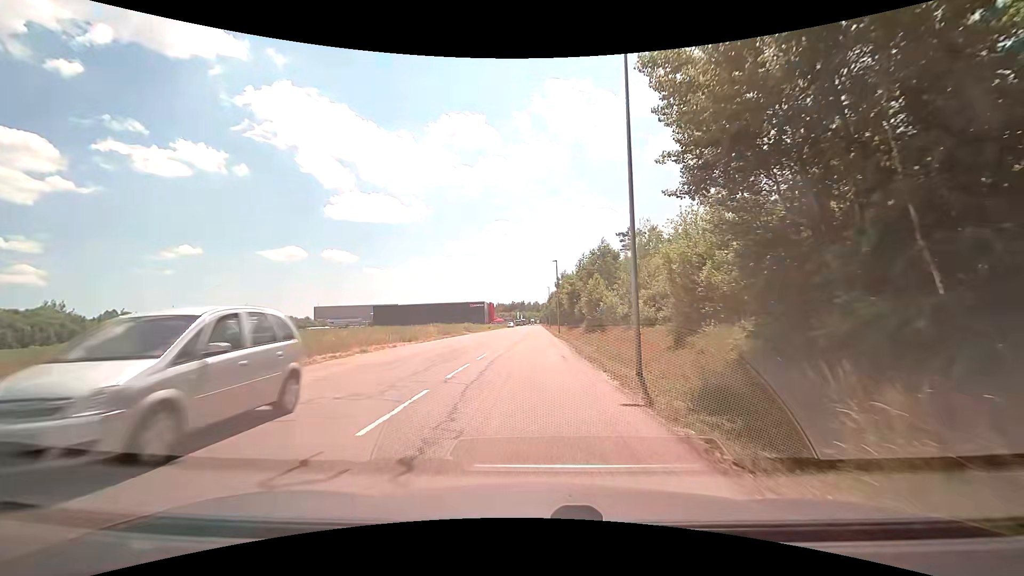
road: unclassified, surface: asphalt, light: Day
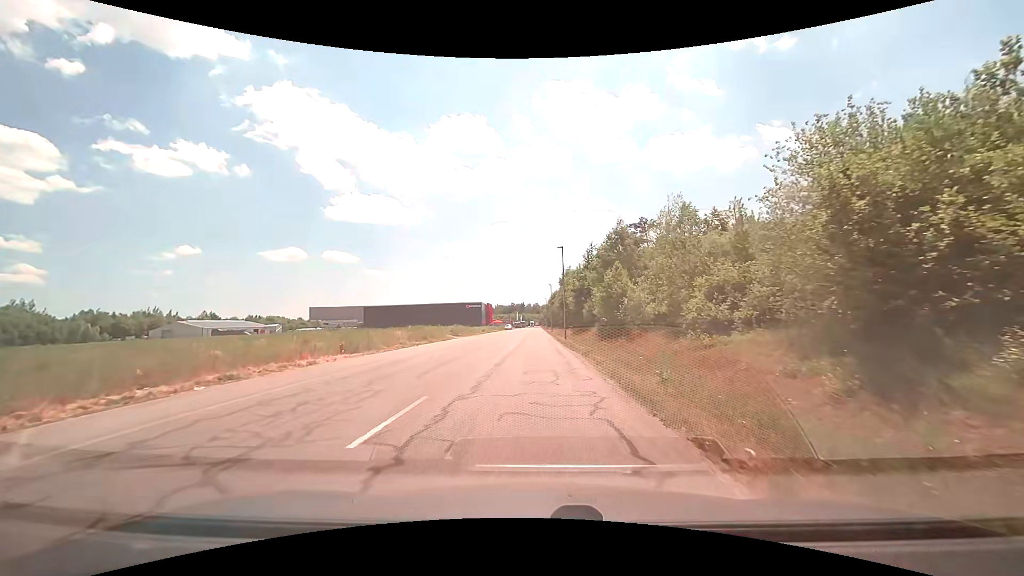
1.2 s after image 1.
(0.0, +12.3) m; 0°
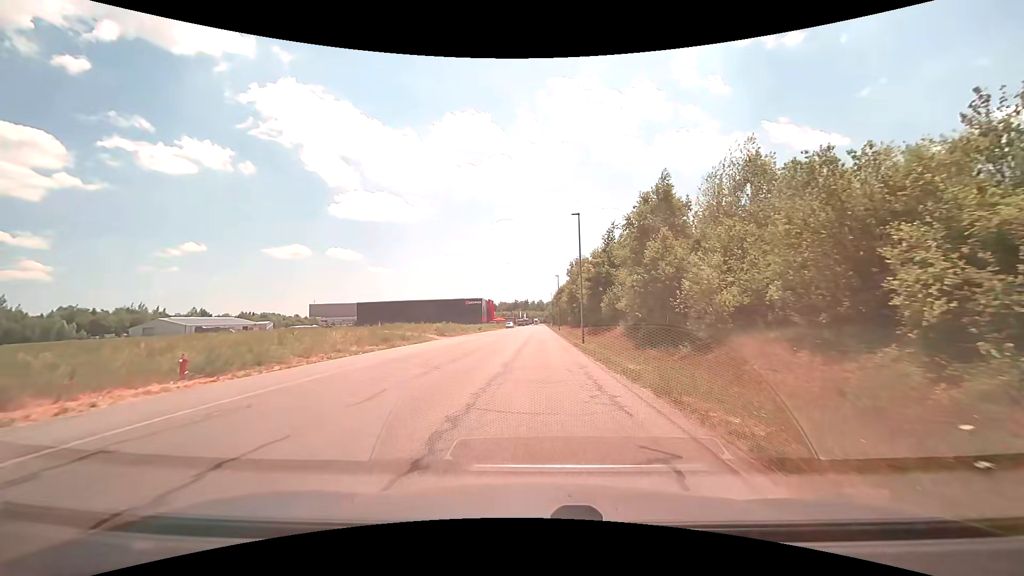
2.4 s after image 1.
(-0.1, +13.1) m; -1°
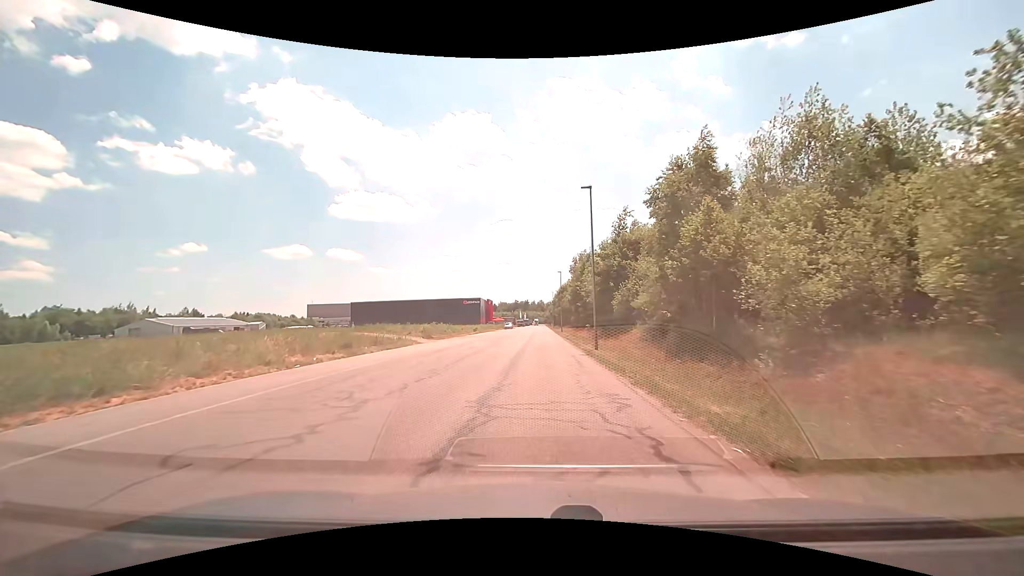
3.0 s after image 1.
(0.0, +6.8) m; 0°
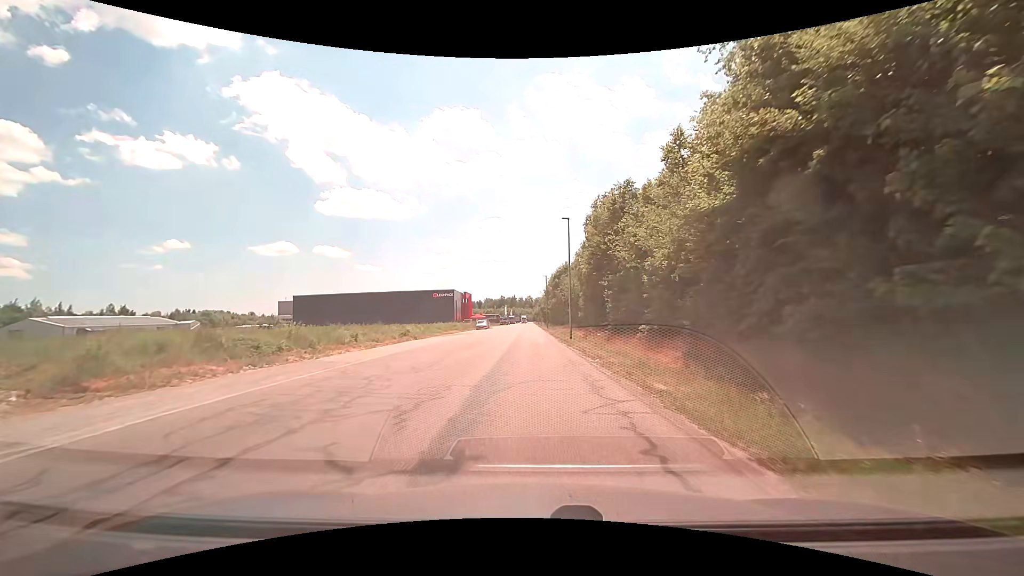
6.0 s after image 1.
(+0.4, +35.7) m; +1°
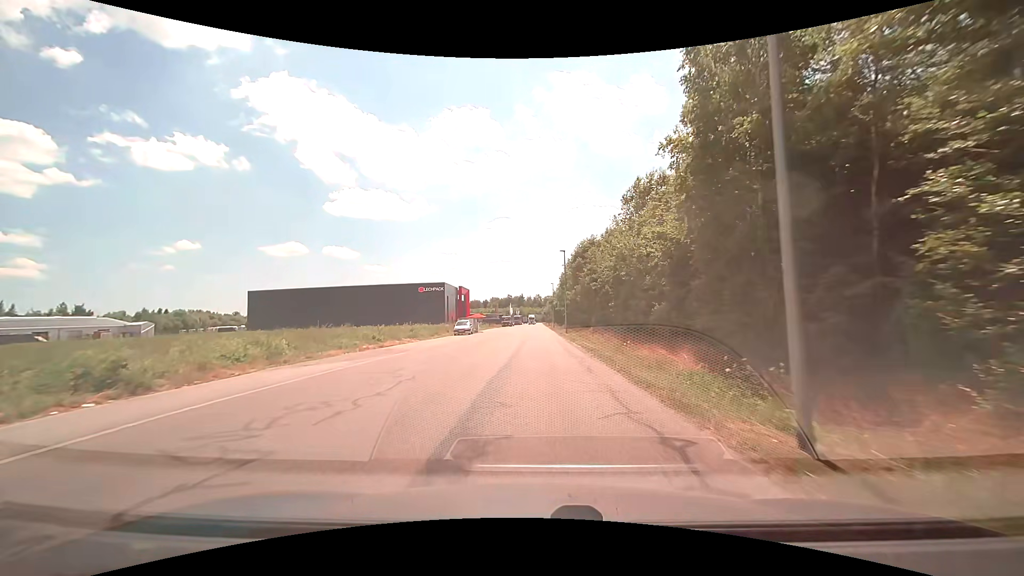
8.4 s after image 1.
(-0.3, +29.2) m; -1°
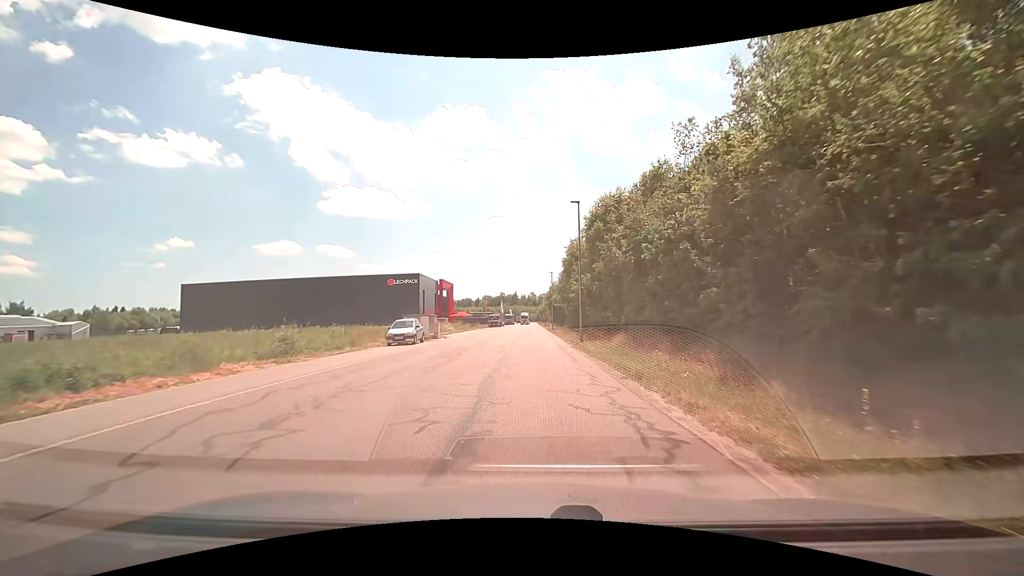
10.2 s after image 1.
(+0.1, +21.1) m; +1°
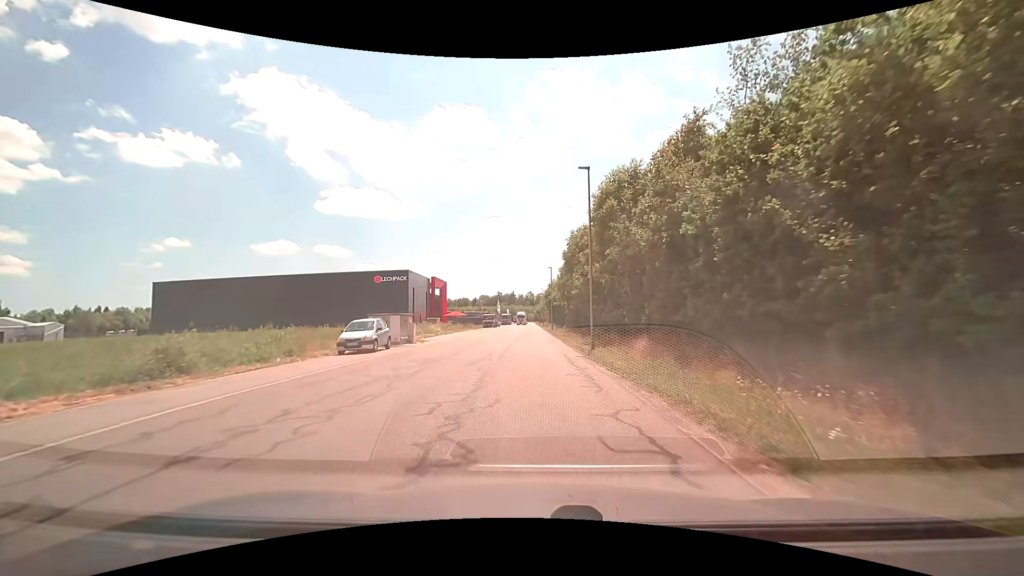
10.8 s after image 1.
(0.0, +6.8) m; 0°
(0, +10) (0, +20) (0, +30) (0, +40) (0, +50) (-1, +60) (-1, +70) (-1, +80) (-1, +90) (-1, +100) m
